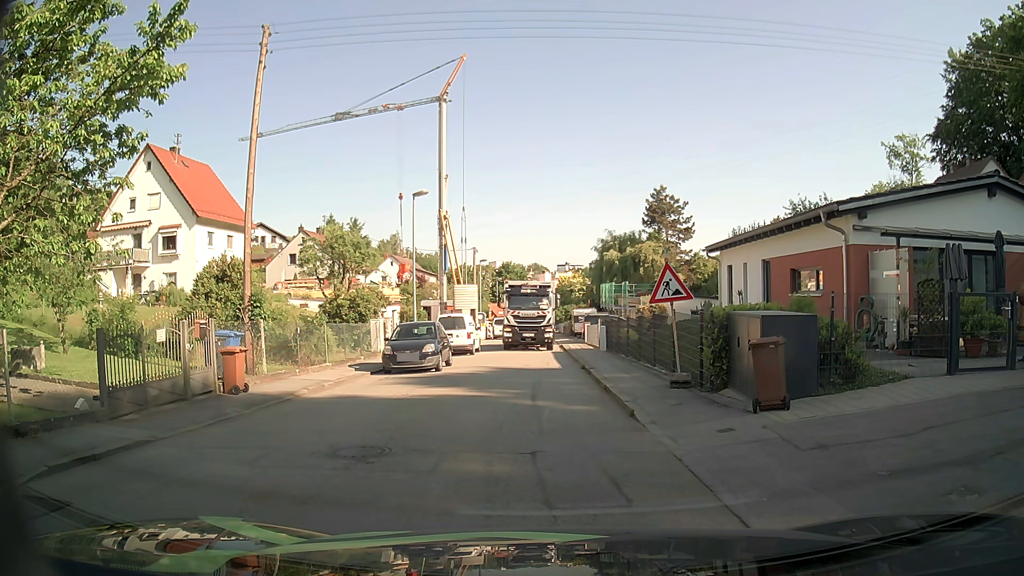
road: residential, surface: asphalt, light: Day
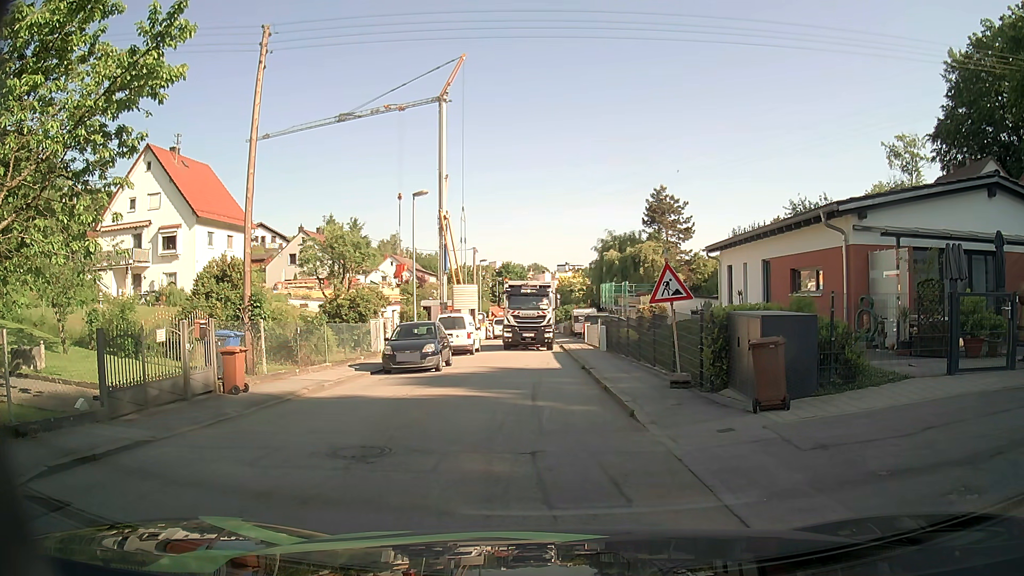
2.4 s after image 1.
(0.0, 0.0) m; 0°
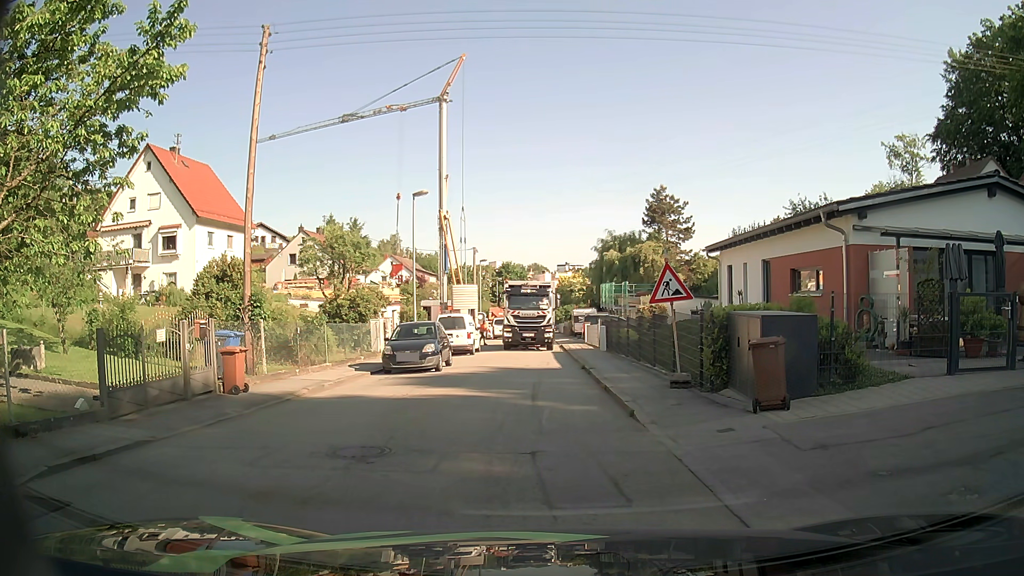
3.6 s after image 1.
(0.0, 0.0) m; 0°
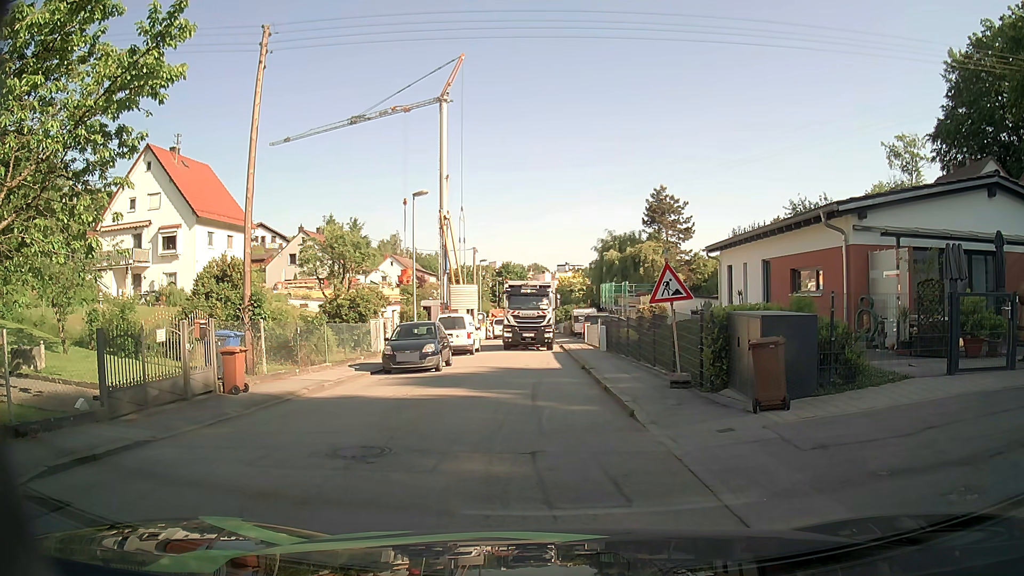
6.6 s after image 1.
(0.0, 0.0) m; 0°
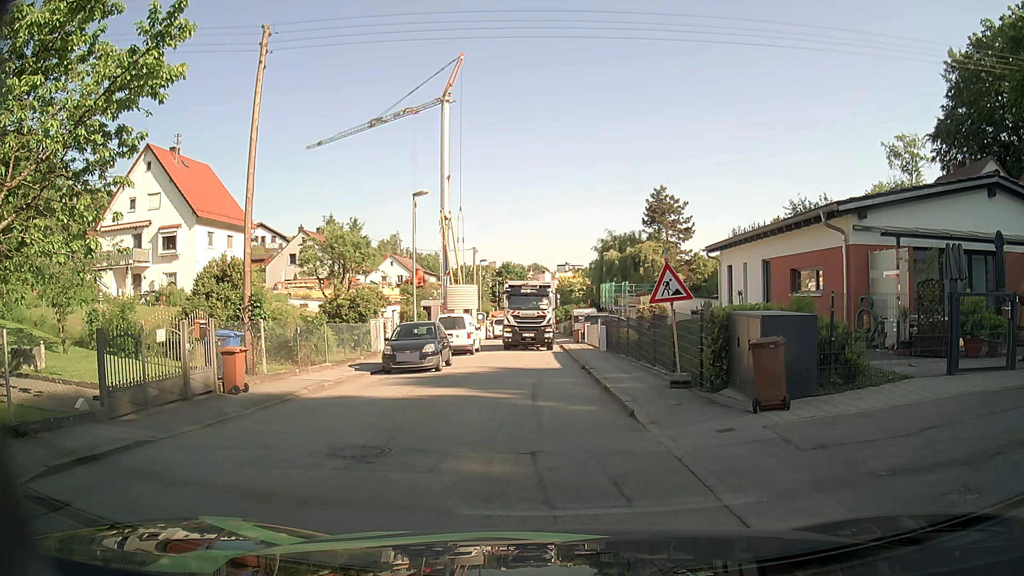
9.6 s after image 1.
(0.0, 0.0) m; 0°
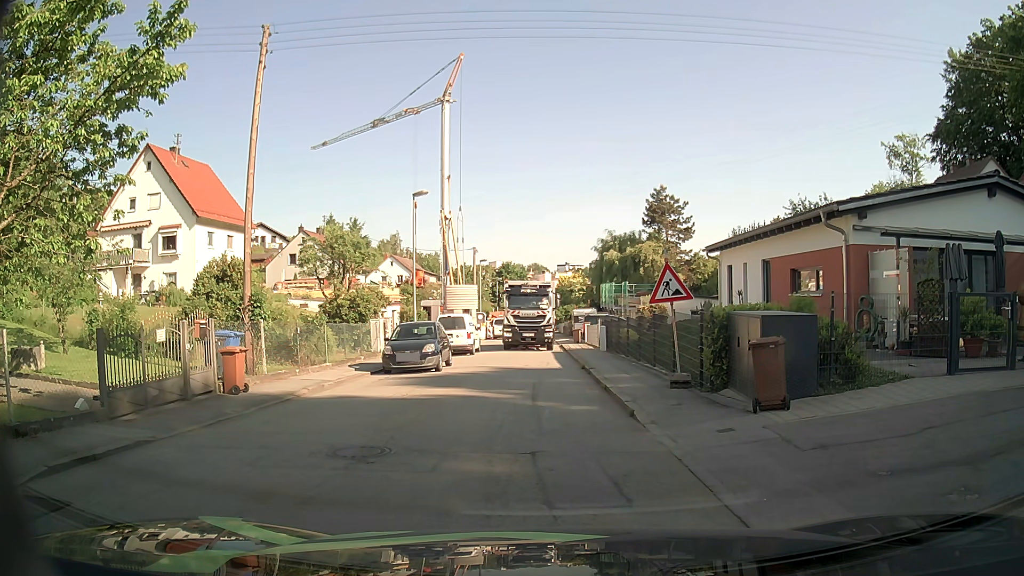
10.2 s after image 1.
(0.0, 0.0) m; 0°
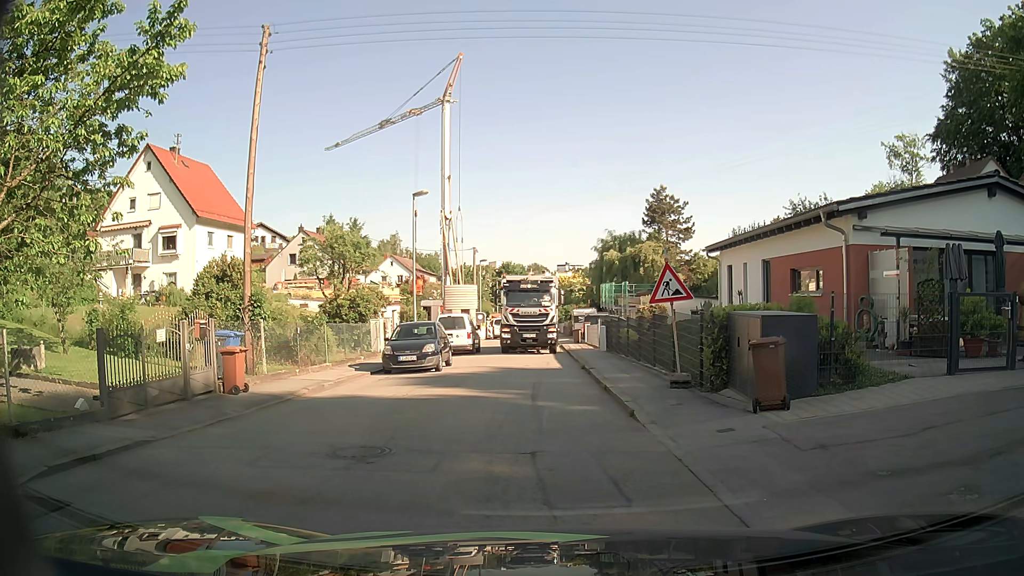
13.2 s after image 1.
(0.0, 0.0) m; 0°
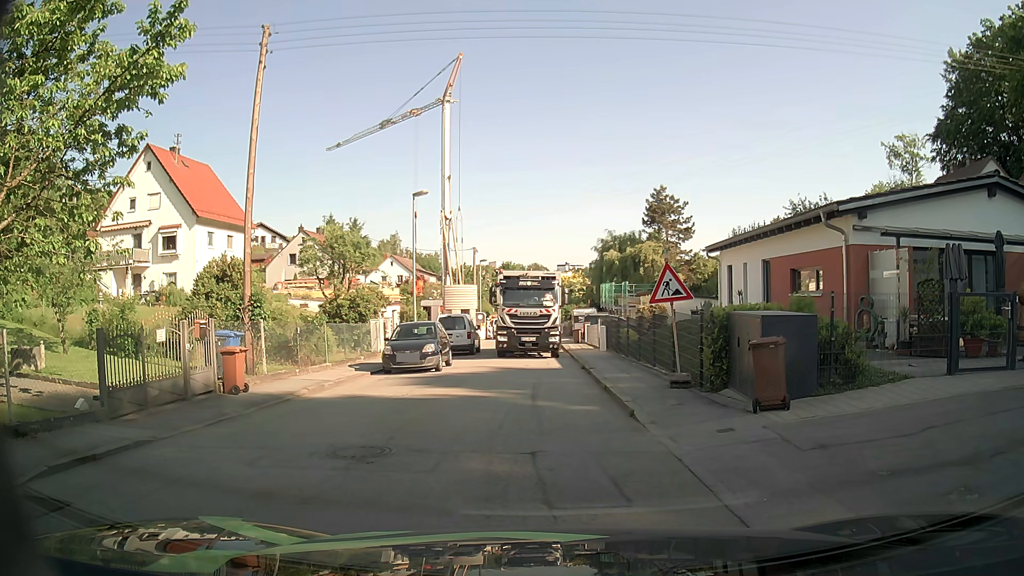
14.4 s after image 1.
(0.0, 0.0) m; 0°
